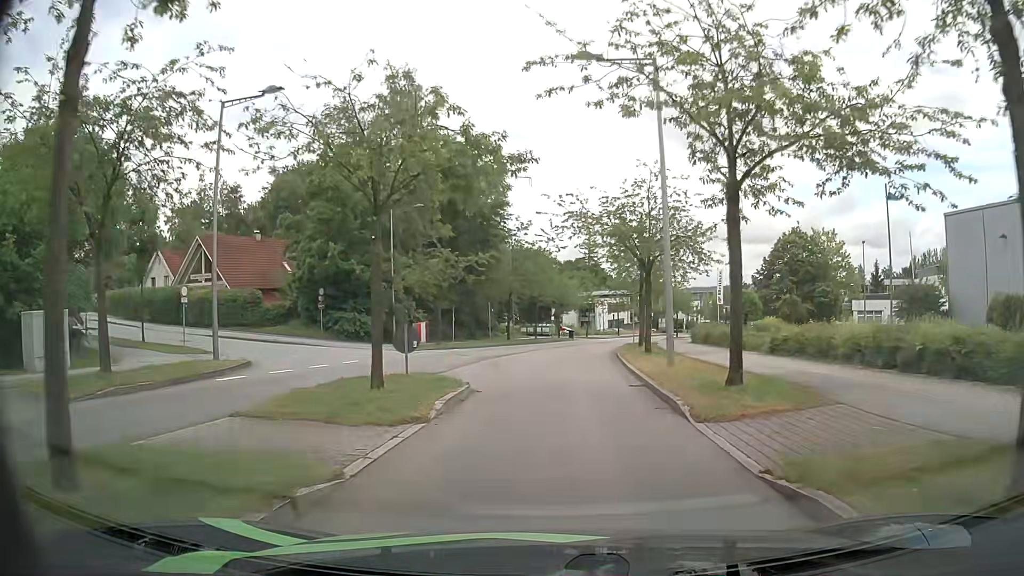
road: residential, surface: asphalt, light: Day
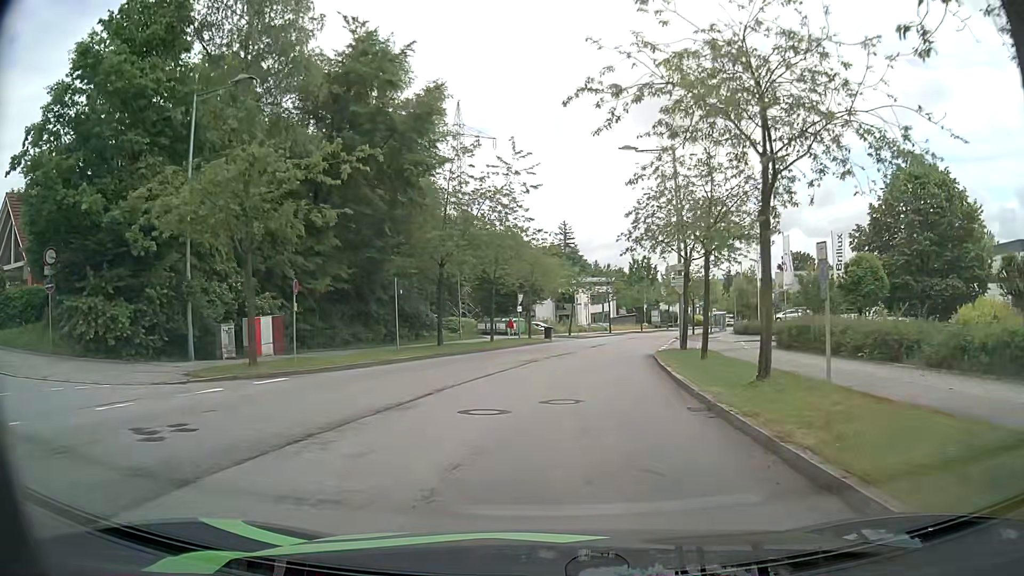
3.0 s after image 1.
(+0.5, +23.8) m; +3°
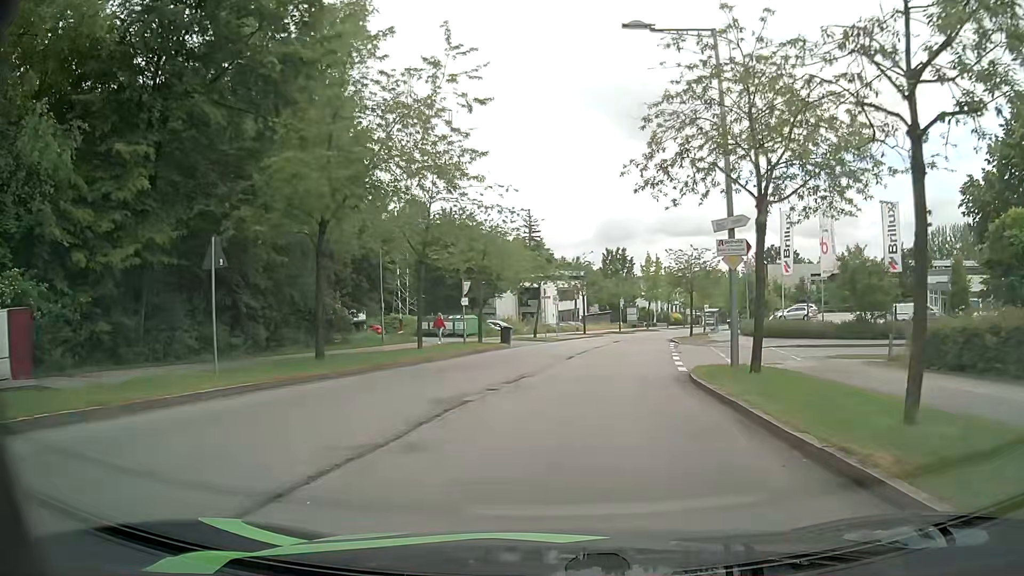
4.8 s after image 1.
(+0.1, +13.0) m; +2°
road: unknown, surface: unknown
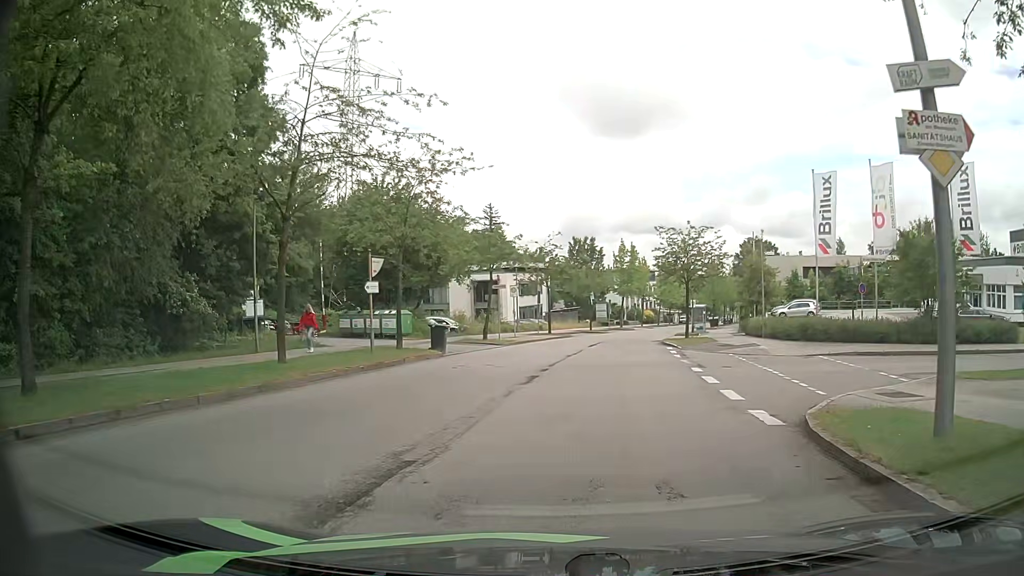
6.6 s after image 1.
(+0.3, +10.7) m; +3°
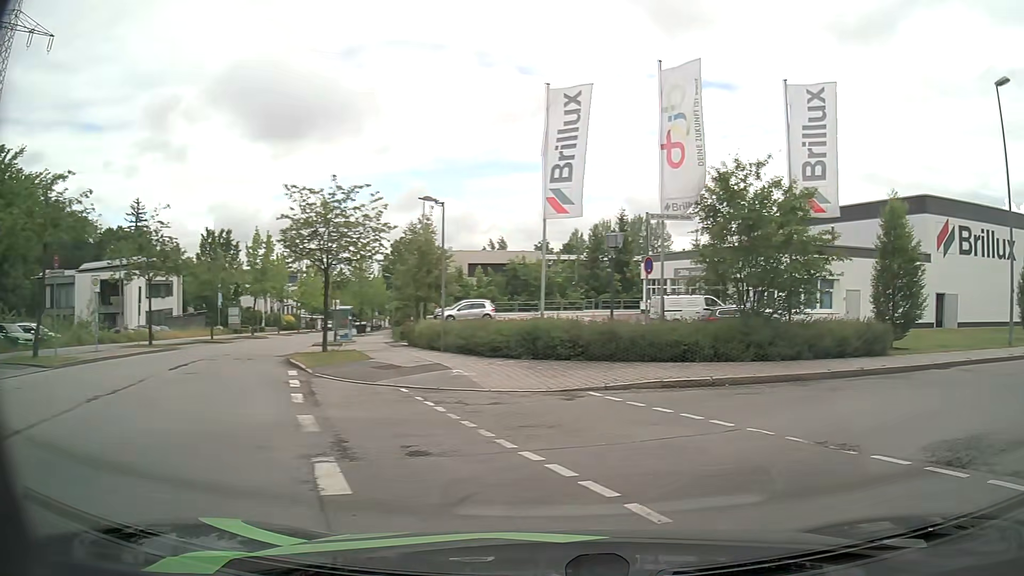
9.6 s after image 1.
(+1.8, +12.6) m; +29°
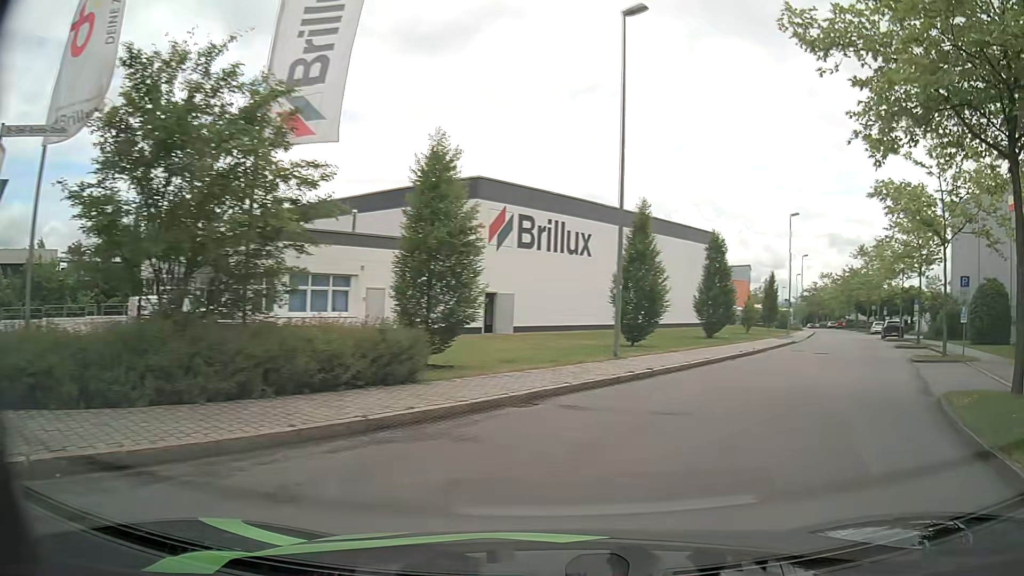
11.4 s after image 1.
(+2.8, +7.5) m; +39°
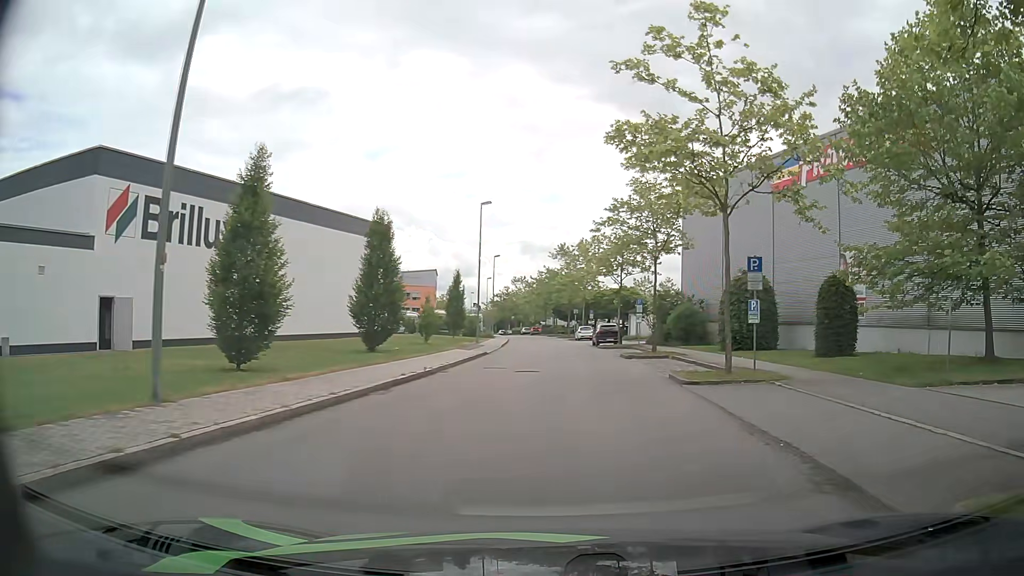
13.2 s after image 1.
(+2.5, +8.6) m; +27°
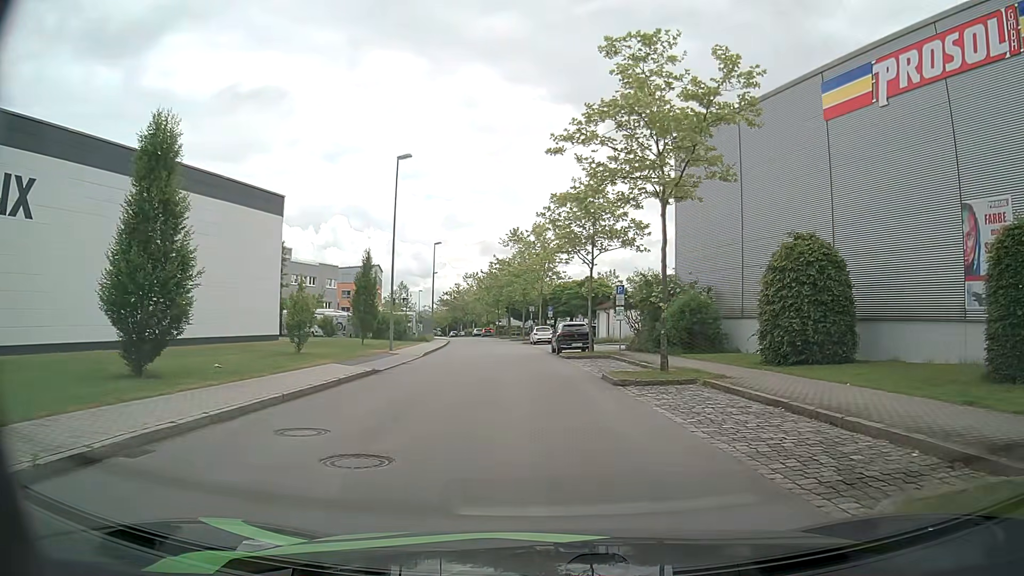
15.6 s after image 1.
(+1.0, +14.1) m; +4°
(0, +10) (-1, +20) (-2, +30) (-3, +40) (-4, +50) (-5, +60) (-6, +70) (-7, +80) (-9, +90) (-10, +99) m
